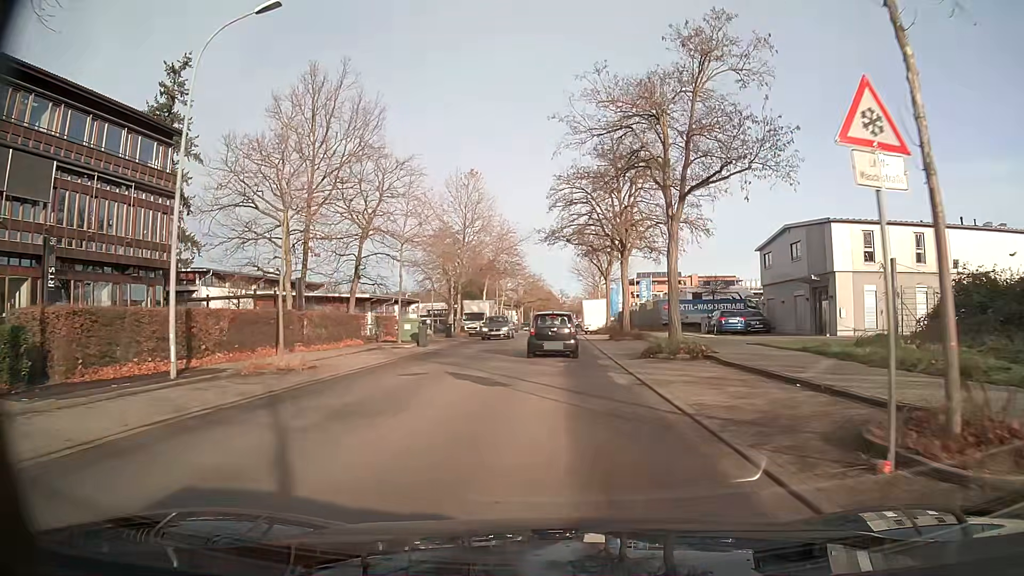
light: Day
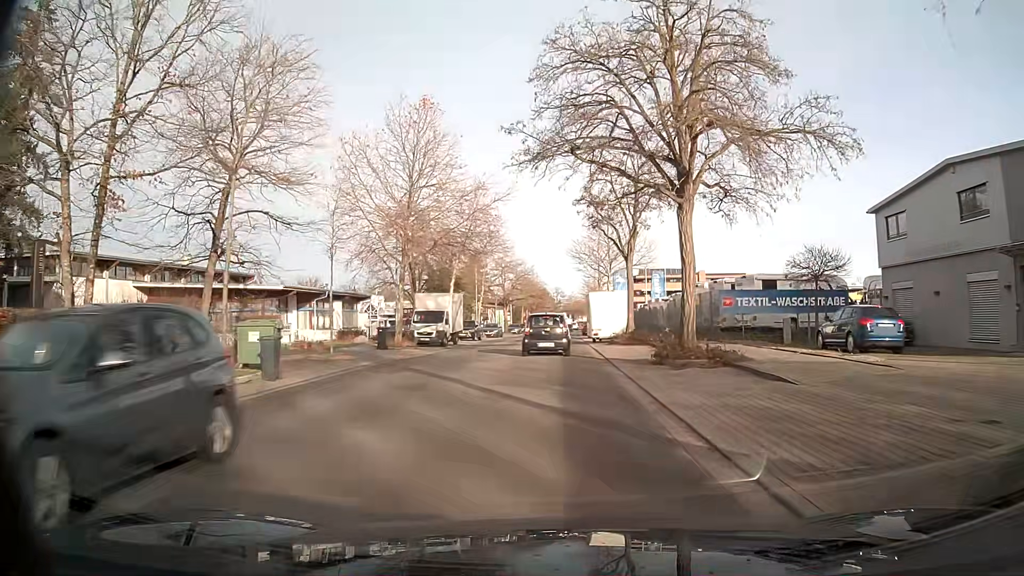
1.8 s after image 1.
(+0.2, +18.0) m; +1°
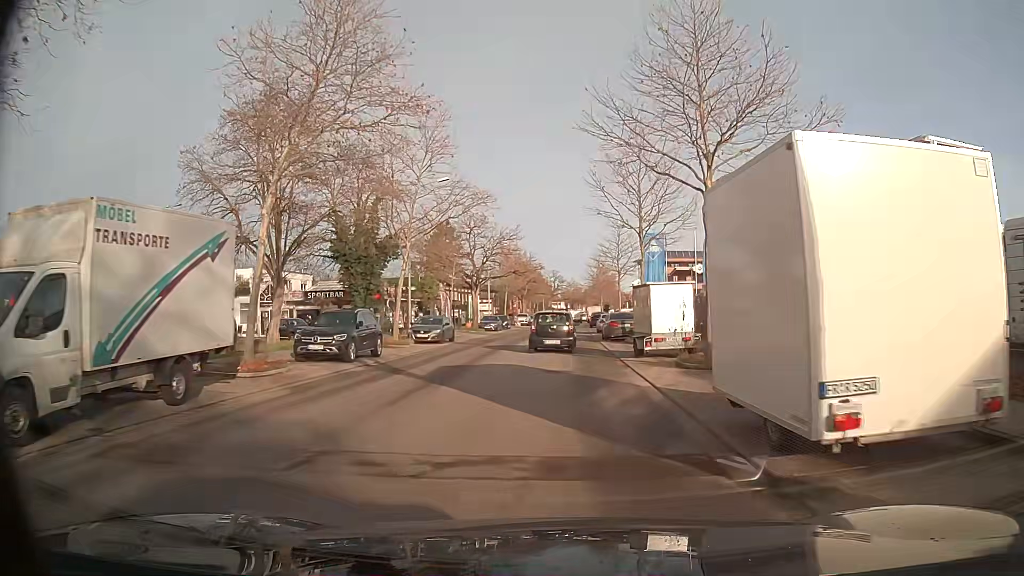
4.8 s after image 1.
(-0.2, +31.7) m; 0°
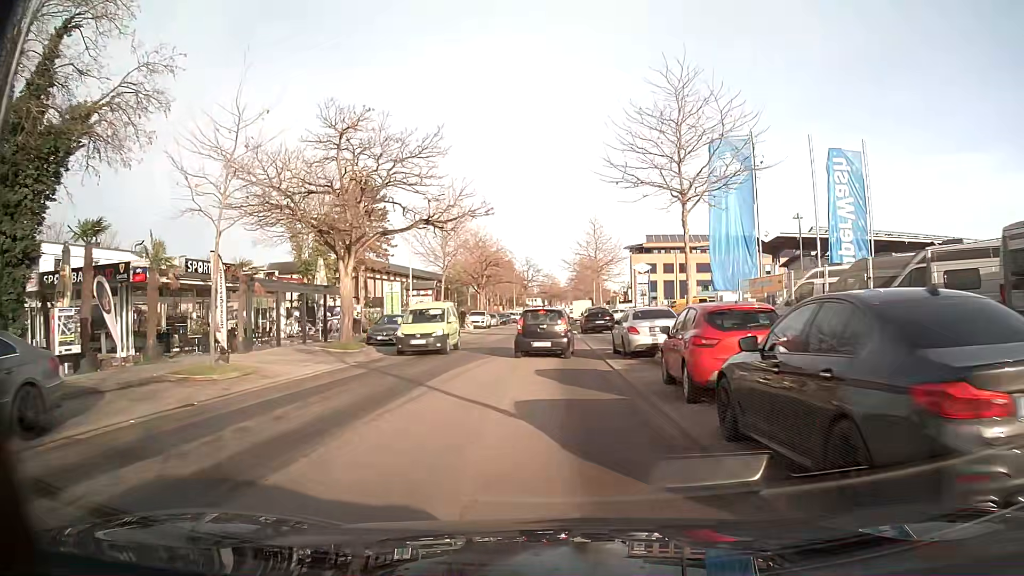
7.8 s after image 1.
(+0.5, +30.1) m; +1°
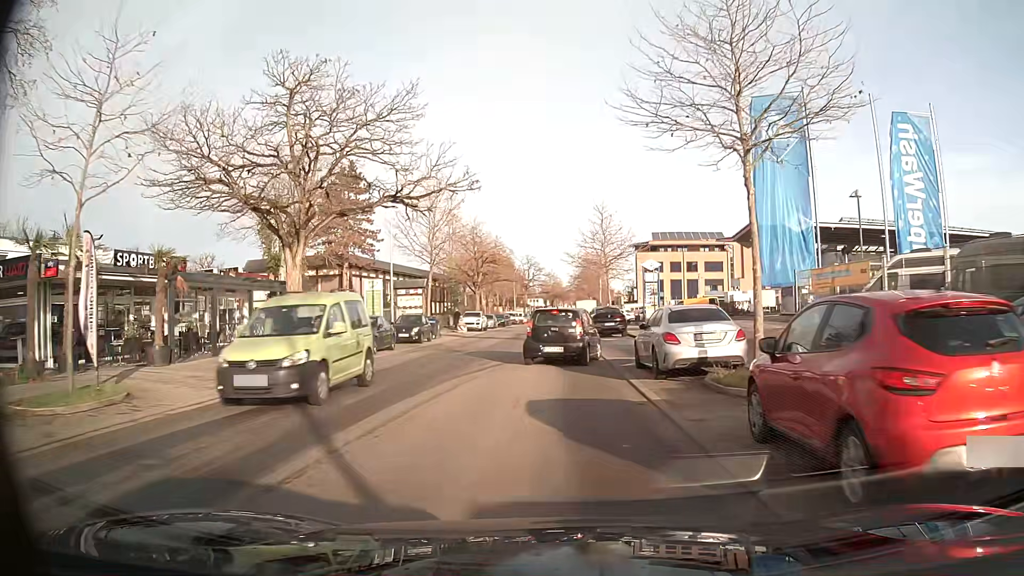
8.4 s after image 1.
(0.0, +5.6) m; 0°
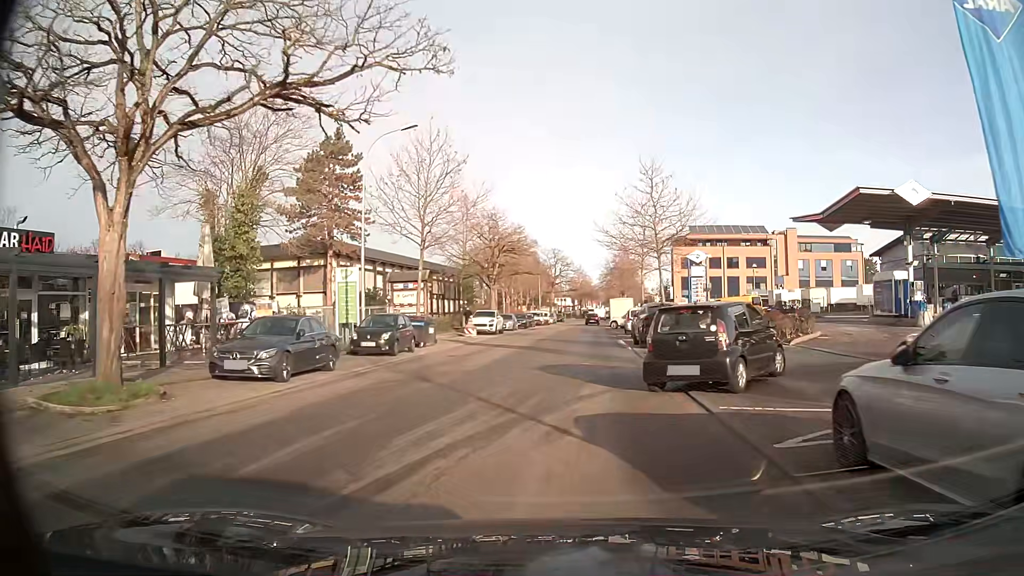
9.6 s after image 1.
(-0.1, +10.7) m; -1°
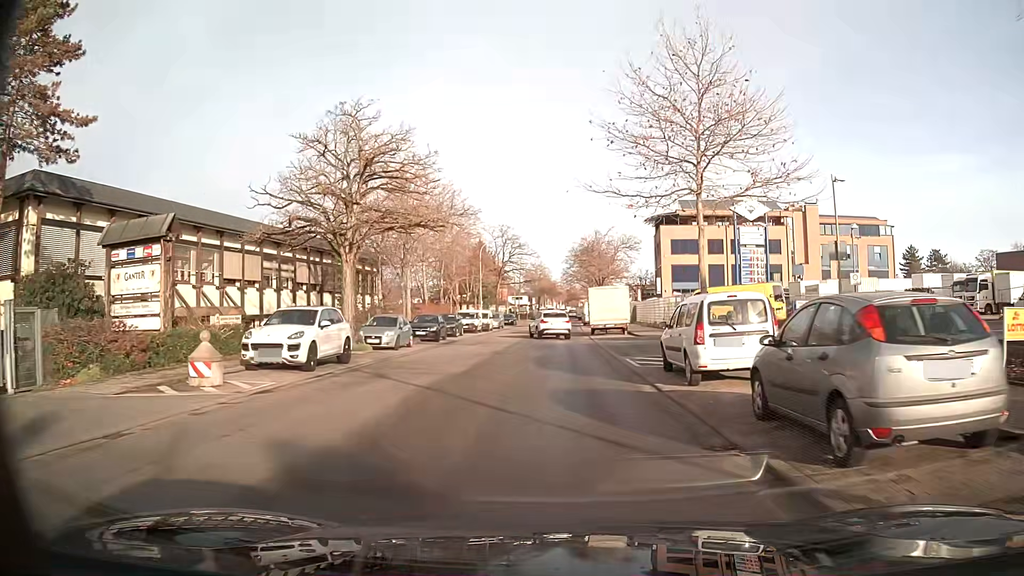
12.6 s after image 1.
(+0.9, +29.1) m; +3°
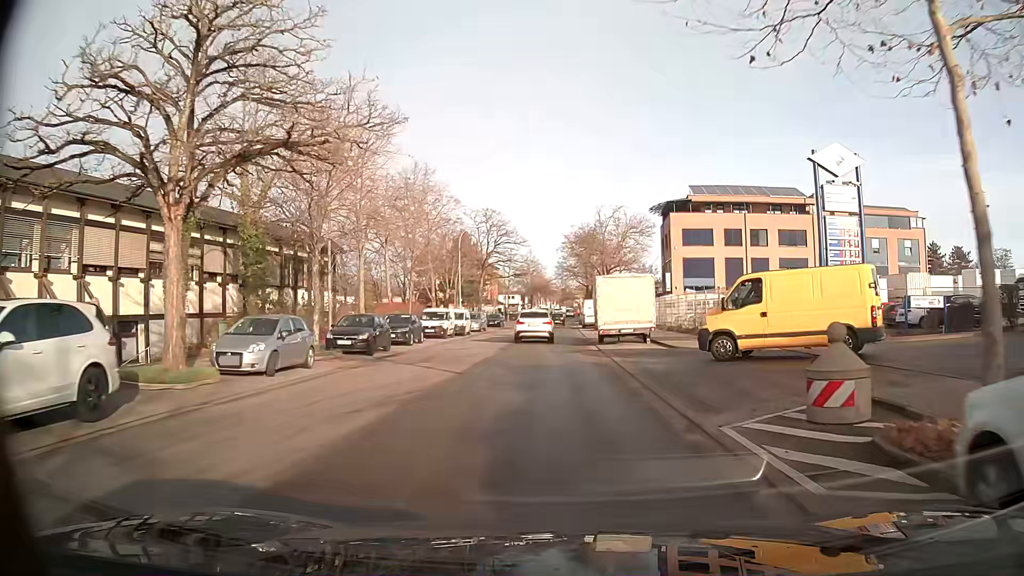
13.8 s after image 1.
(+0.1, +11.9) m; 0°
(0, +10) (0, +20) (0, +30) (0, +40) (0, +50) (0, +60) (+1, +70) (+1, +80) (+1, +90) (+1, +100) m
